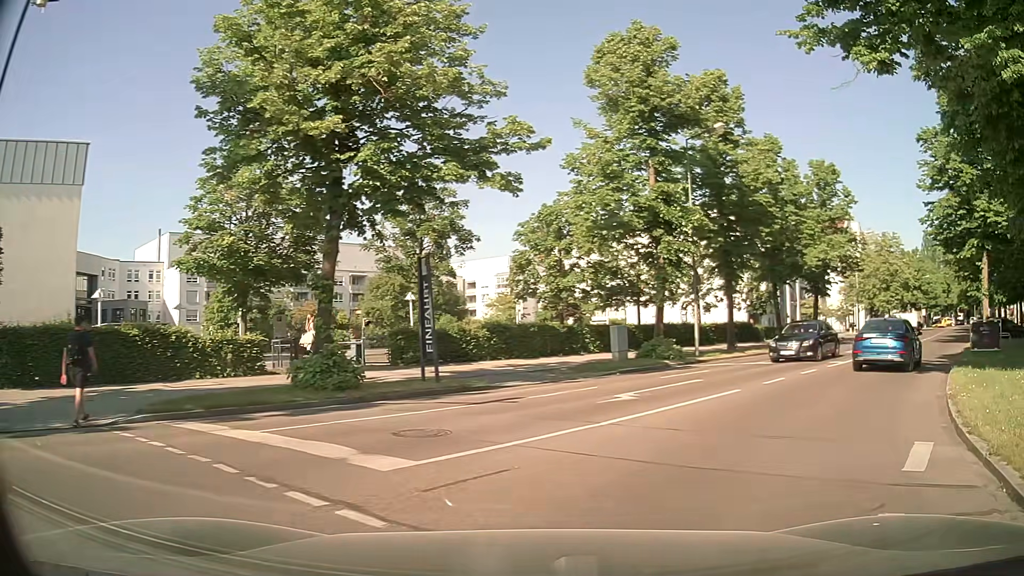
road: residential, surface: asphalt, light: Day
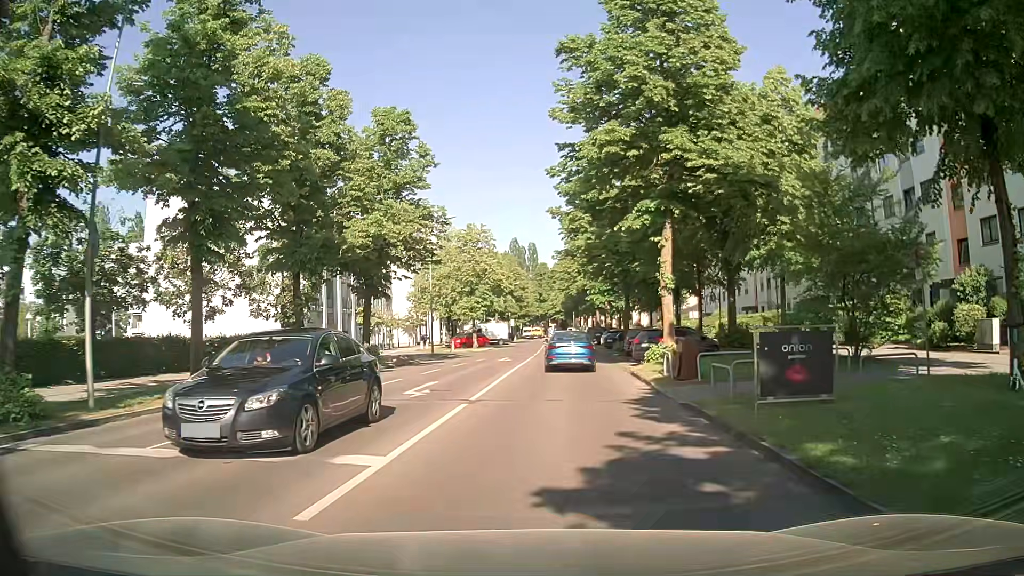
(+6.4, +14.5) m; +36°
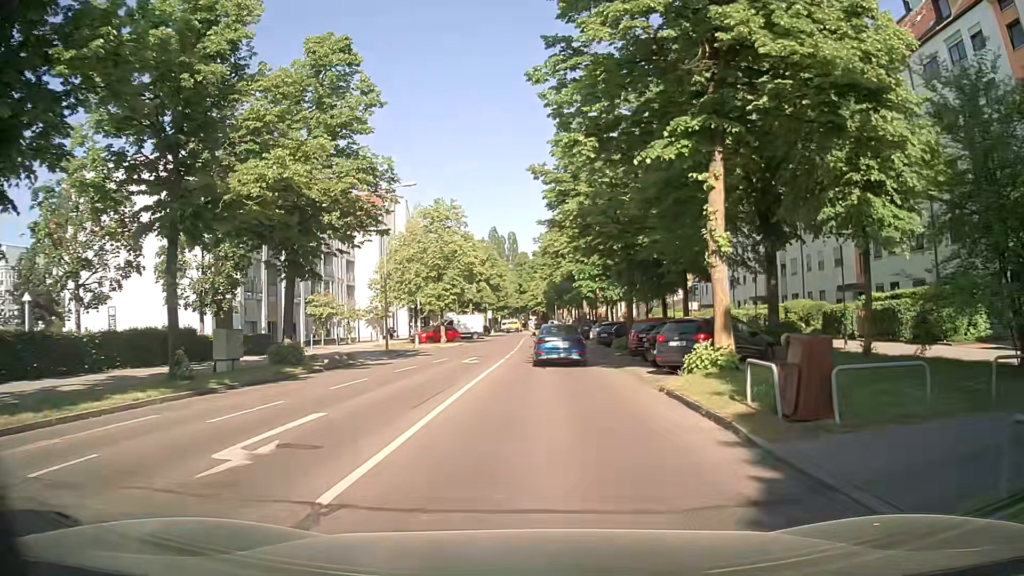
(+0.4, +8.9) m; +3°
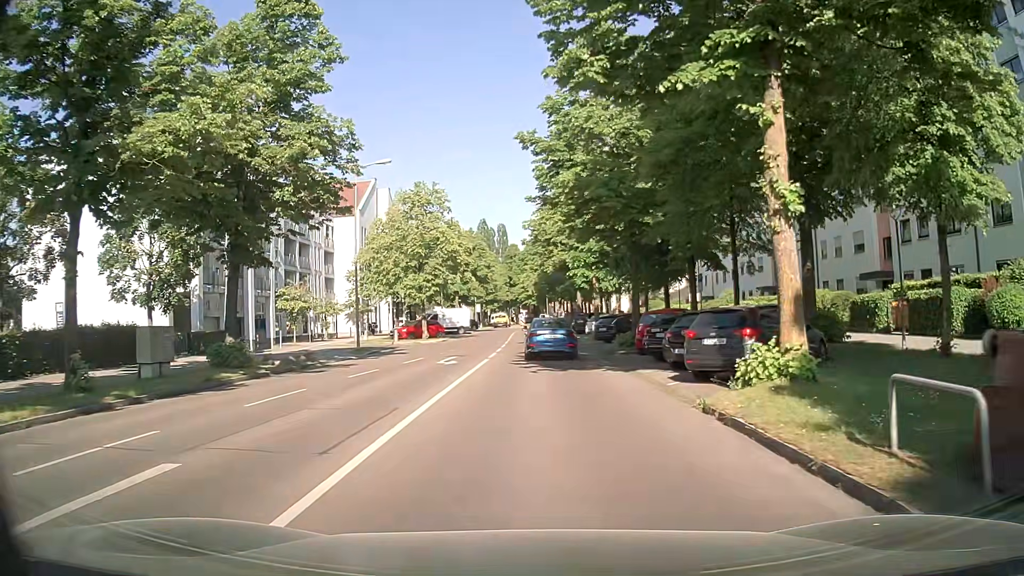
(0.0, +4.4) m; +1°
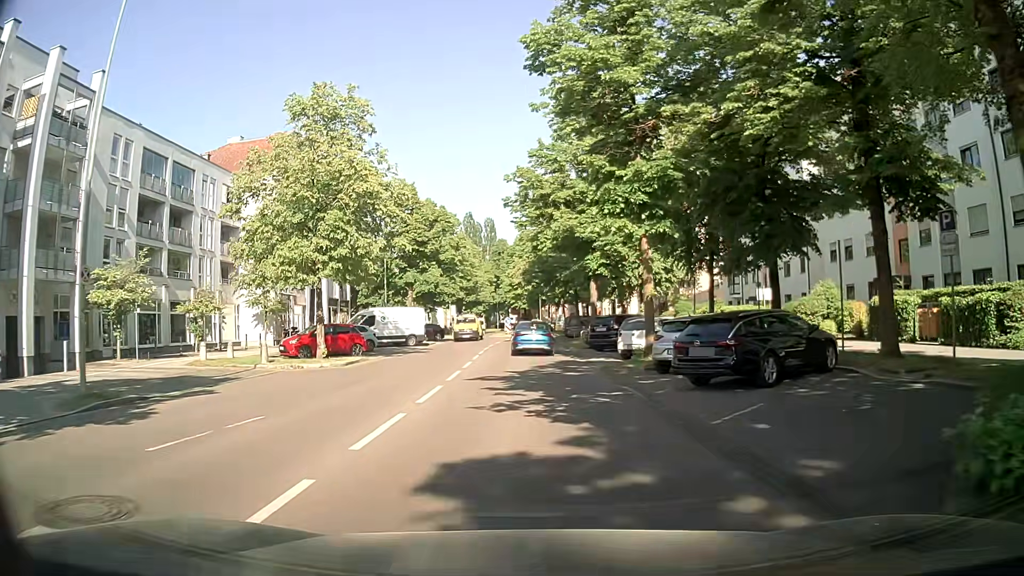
(-0.1, +22.1) m; 0°
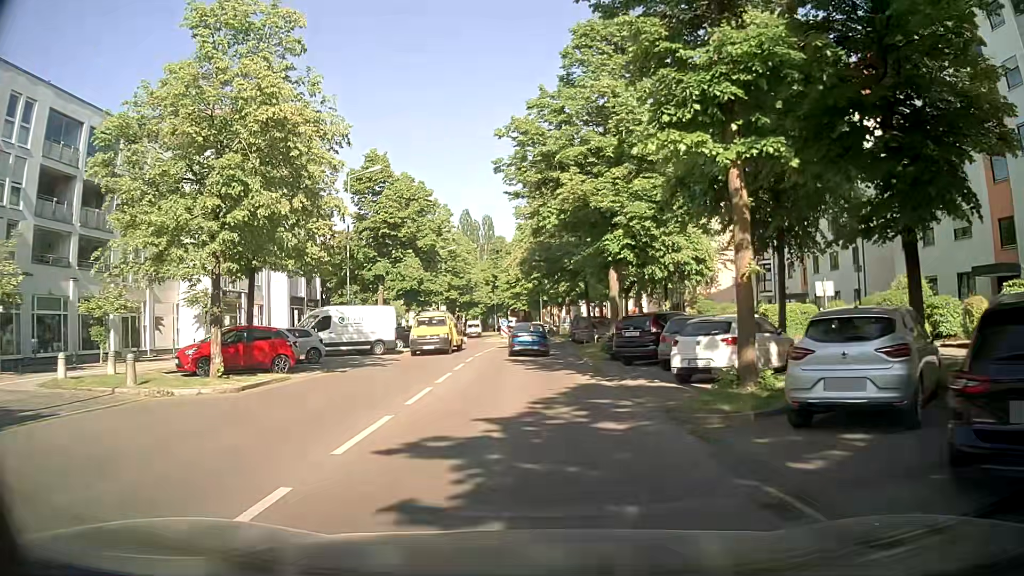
(+0.1, +9.3) m; 0°
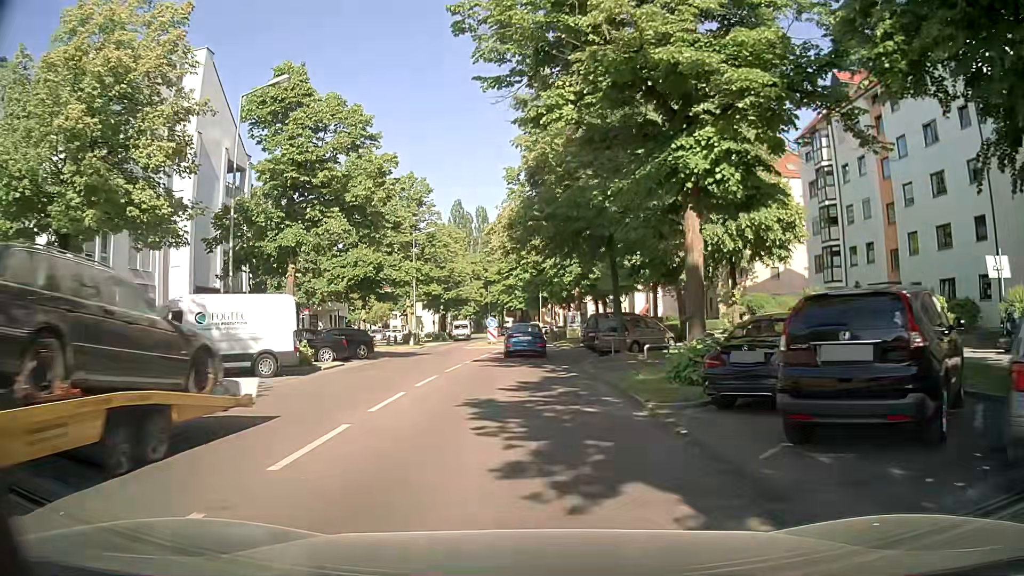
(+0.2, +14.4) m; +1°
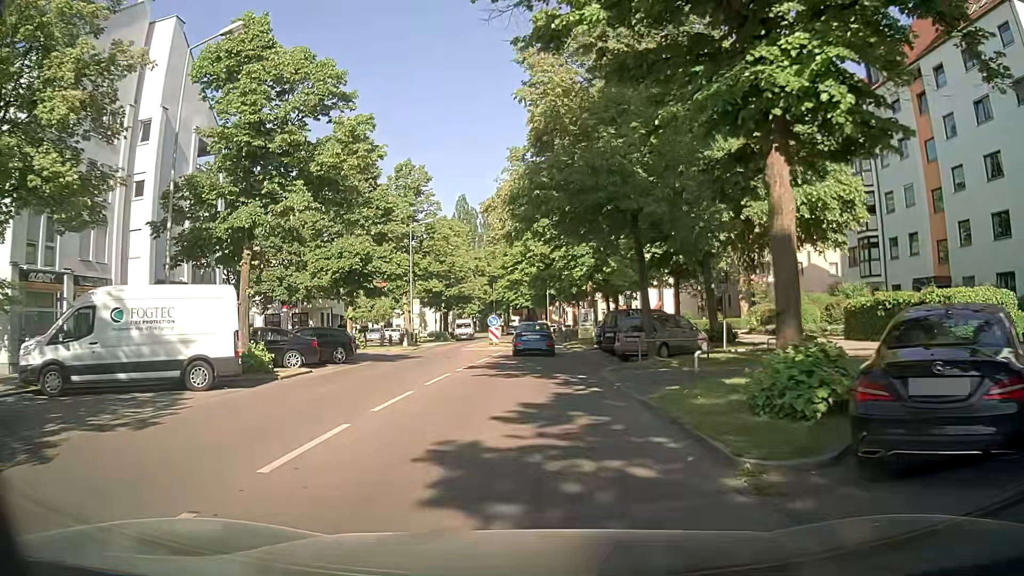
(0.0, +4.6) m; 0°
(0, +10) (0, +20) (0, +30) (0, +40) (0, +50) (-1, +60) (-1, +70) (-1, +80) (-2, +90) (-4, +100) m
